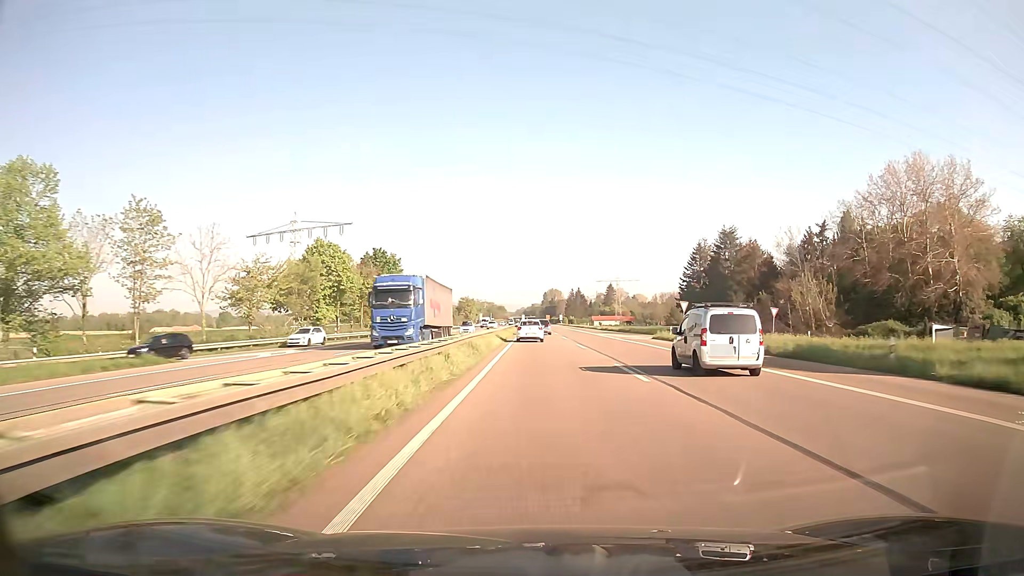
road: trunk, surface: asphalt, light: Day
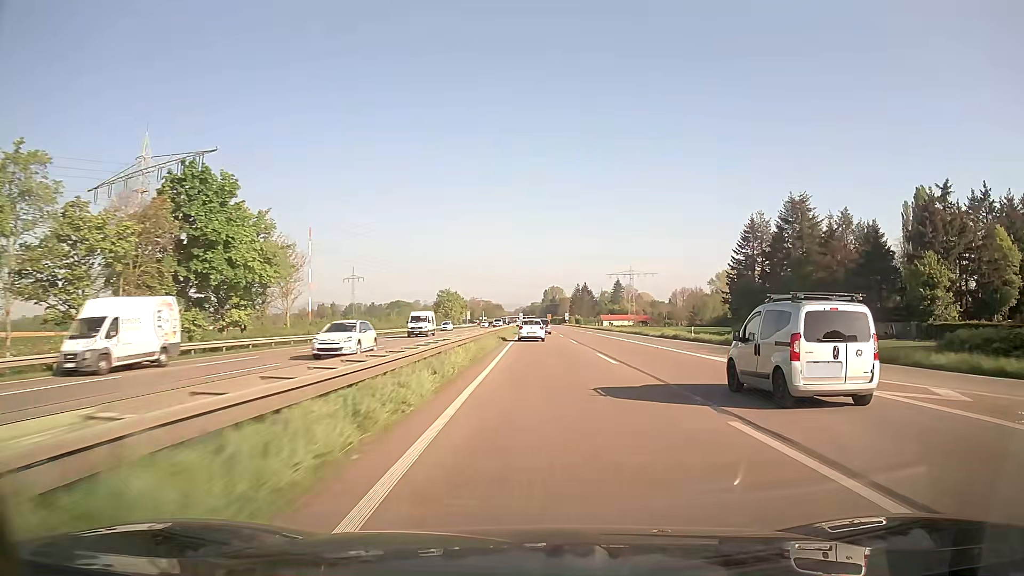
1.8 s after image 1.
(0.0, +49.1) m; 0°
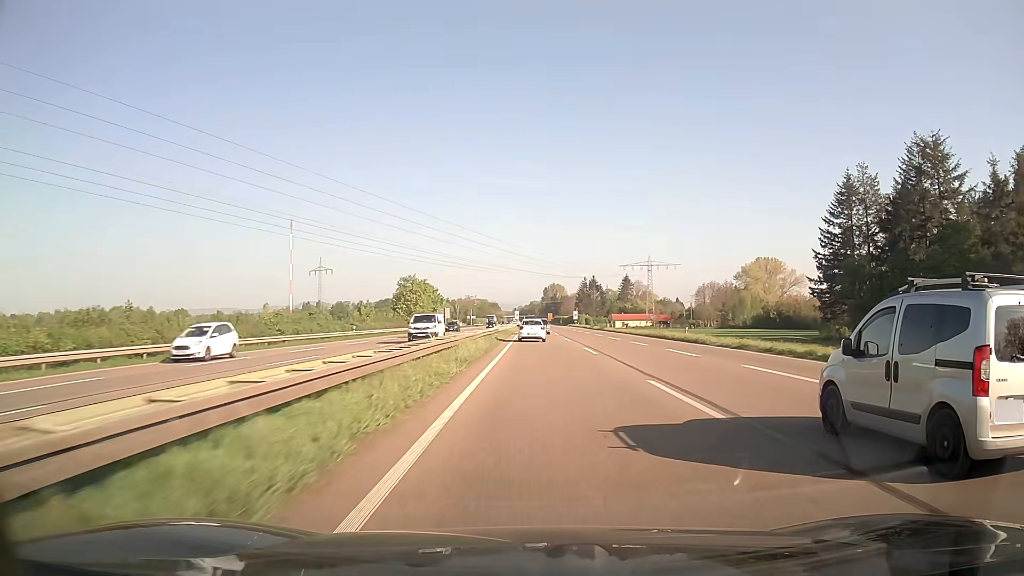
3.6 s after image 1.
(0.0, +49.1) m; 0°
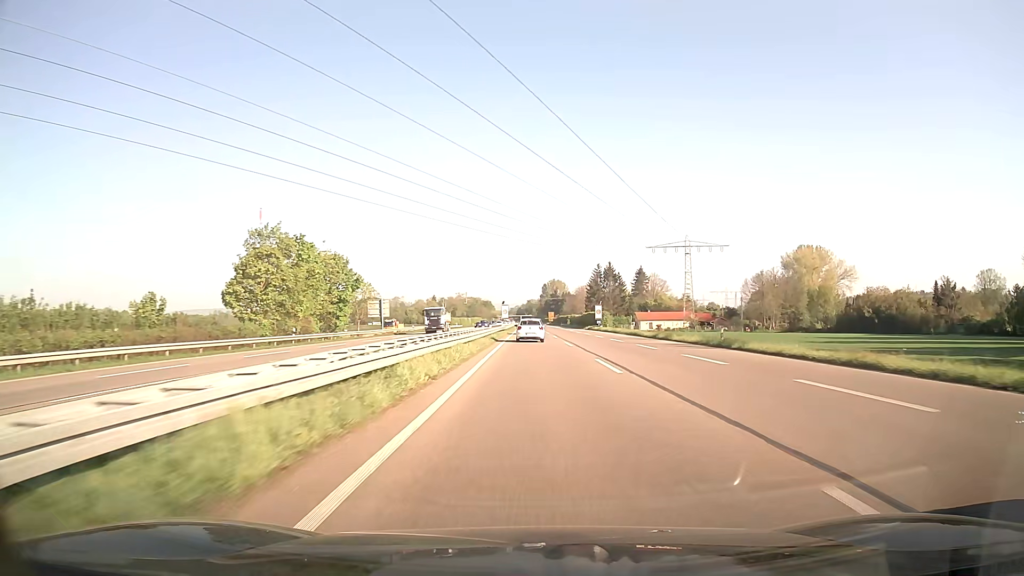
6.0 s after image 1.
(+0.1, +65.4) m; 0°
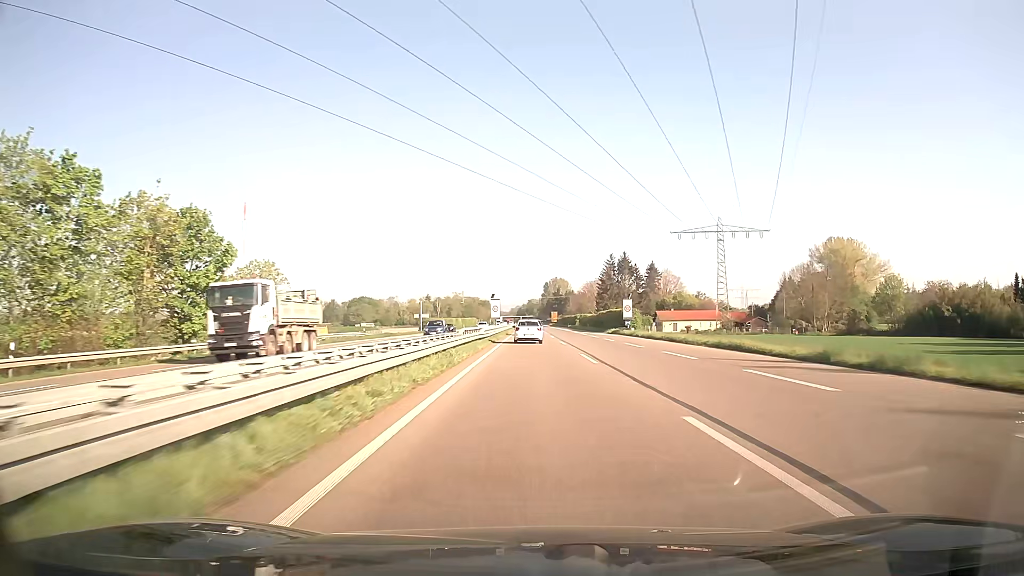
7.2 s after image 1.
(0.0, +32.6) m; 0°
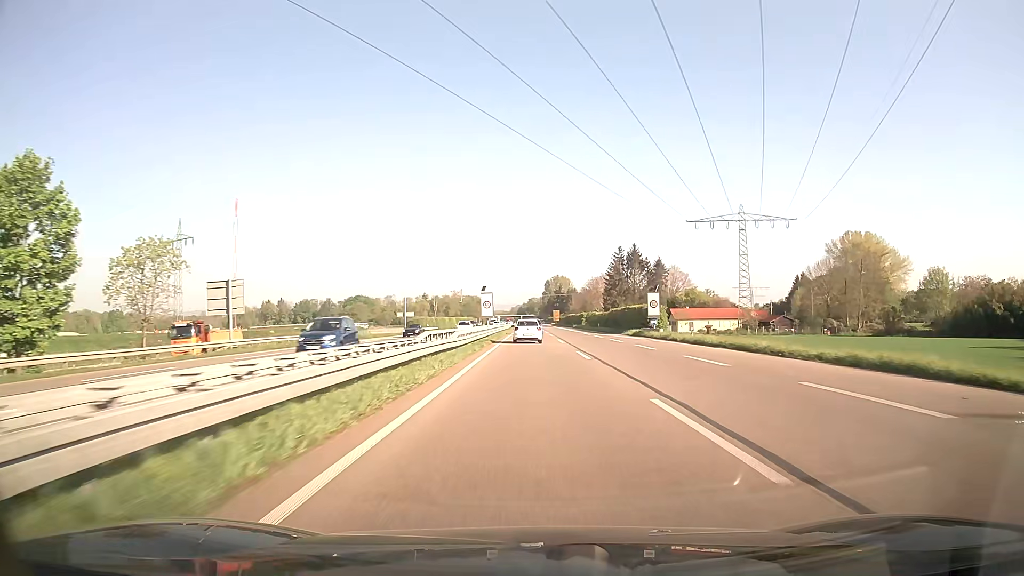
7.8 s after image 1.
(0.0, +16.3) m; 0°
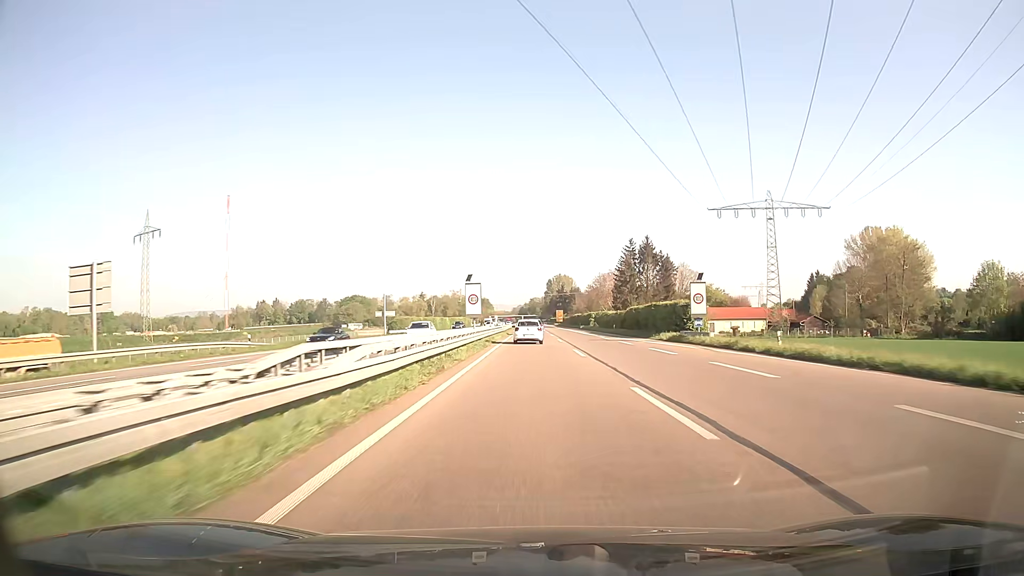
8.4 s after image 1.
(0.0, +16.3) m; 0°
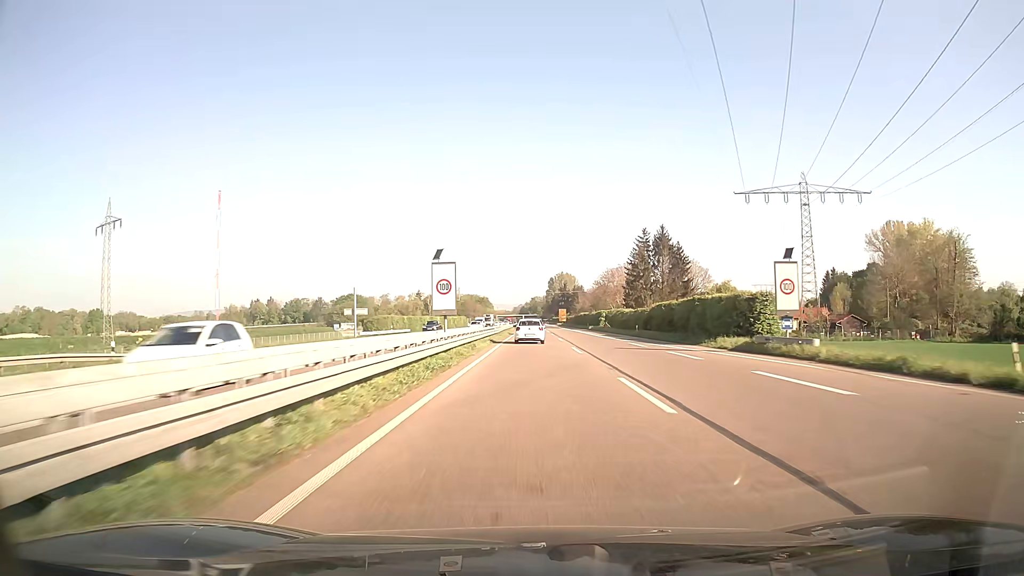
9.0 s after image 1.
(0.0, +16.3) m; 0°
(0, +10) (0, +20) (0, +30) (0, +40) (0, +50) (0, +60) (0, +70) (0, +80) (0, +90) (0, +100) m
